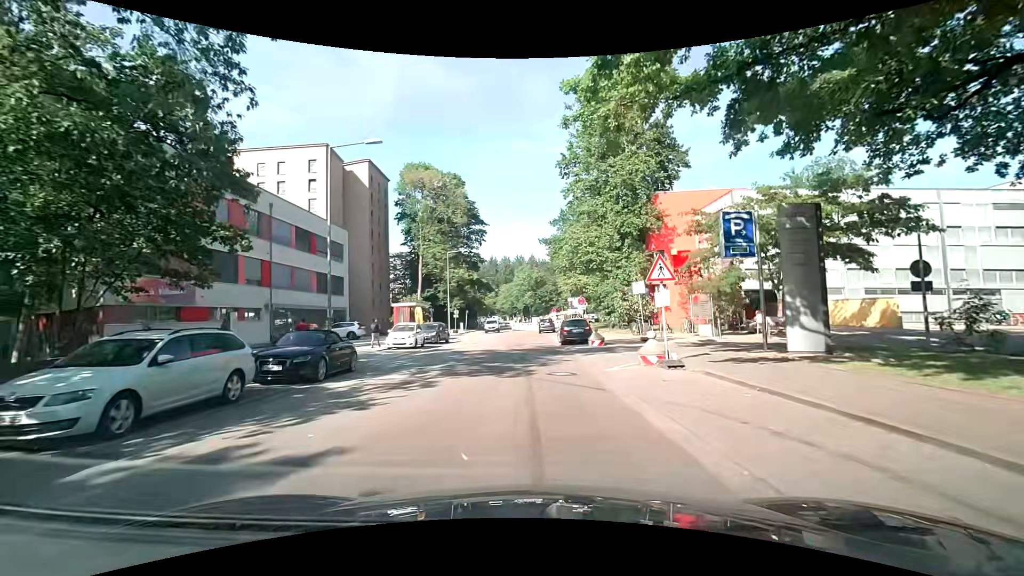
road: residential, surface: asphalt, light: Day
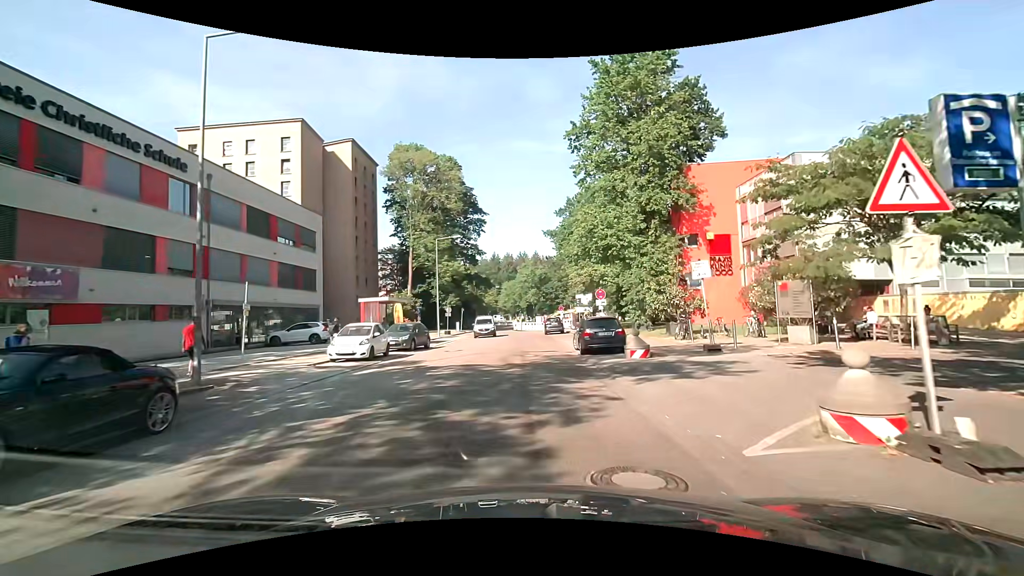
(-0.1, +8.4) m; 0°
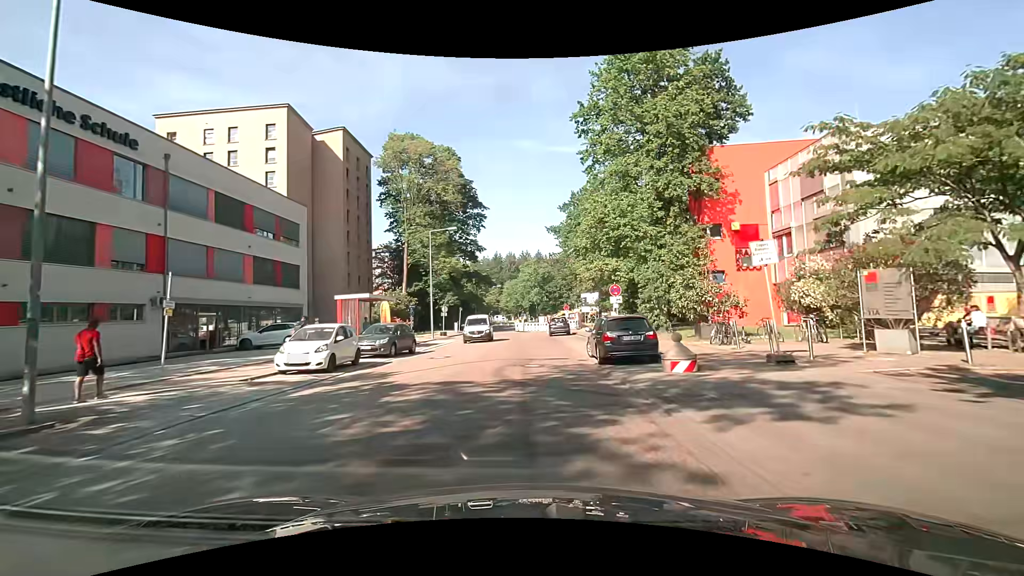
(-0.1, +4.2) m; -2°
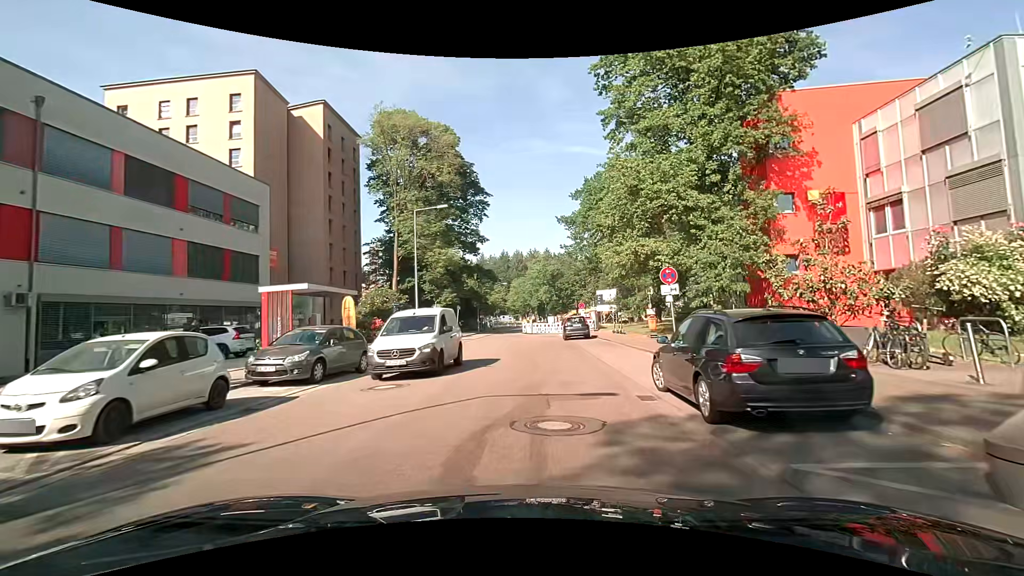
(0.0, +8.3) m; -1°
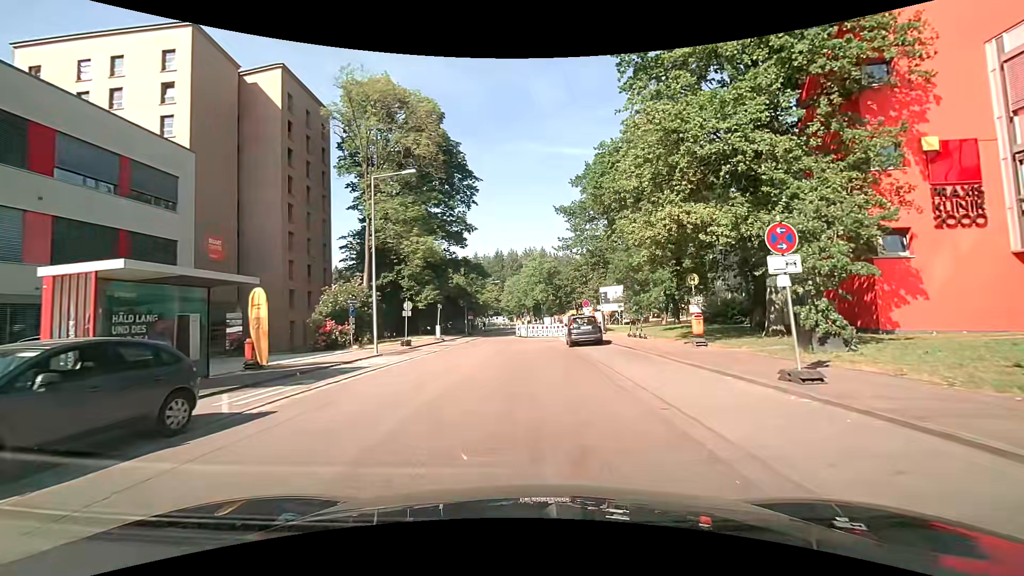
(+0.1, +8.0) m; 0°
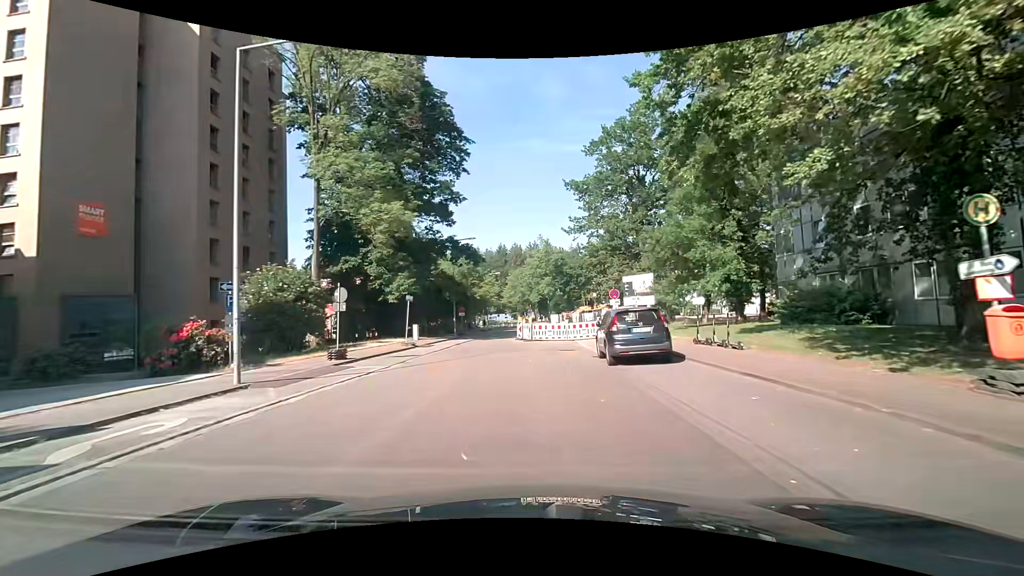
(+0.2, +12.1) m; 0°
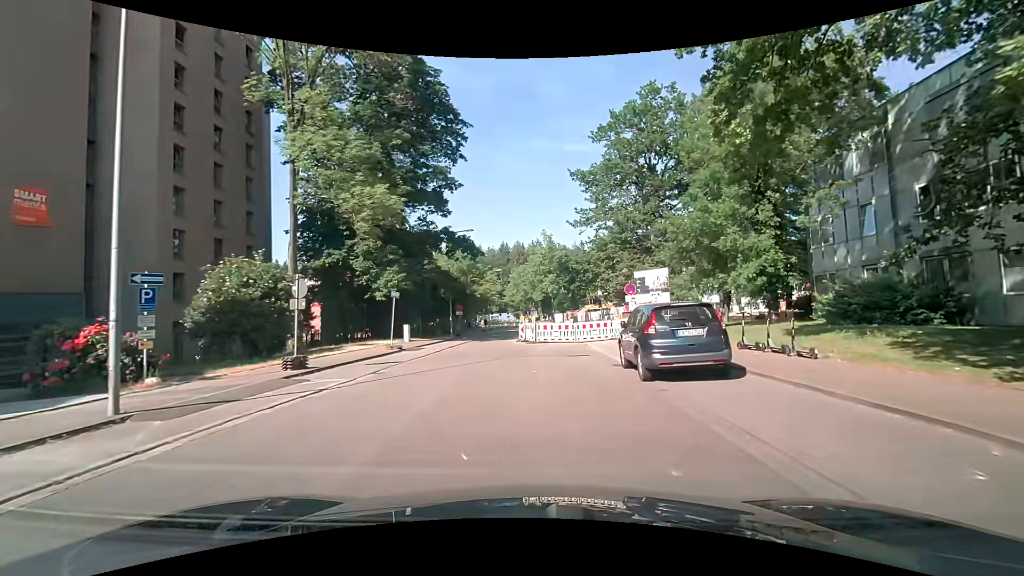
(0.0, +3.9) m; +1°
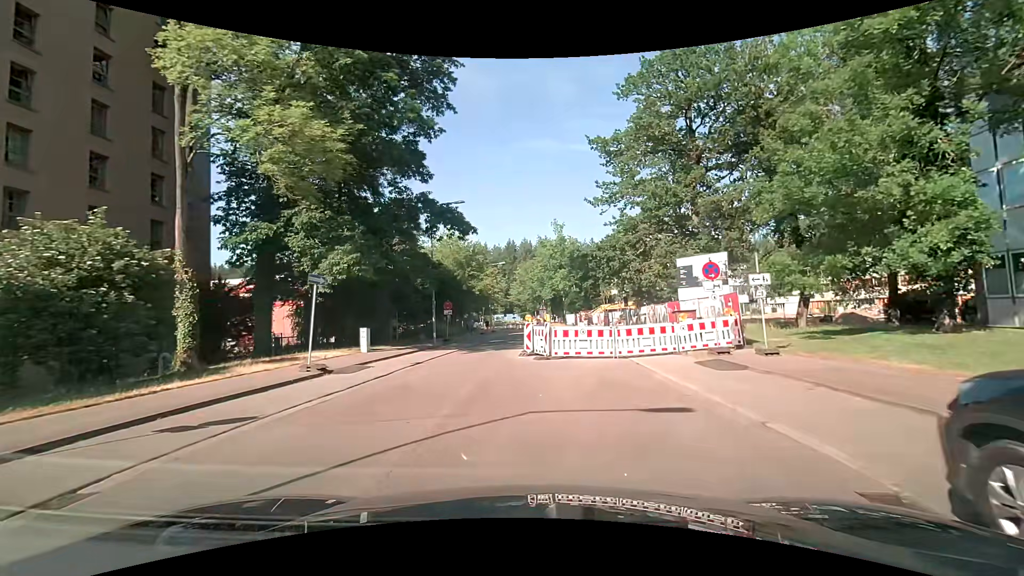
(-0.2, +10.5) m; -2°
(0, +10) (-2, +20) (-2, +30) (-1, +40) (0, +50) (0, +60) (0, +70) (0, +80) (-2, +90) (-5, +99) m
